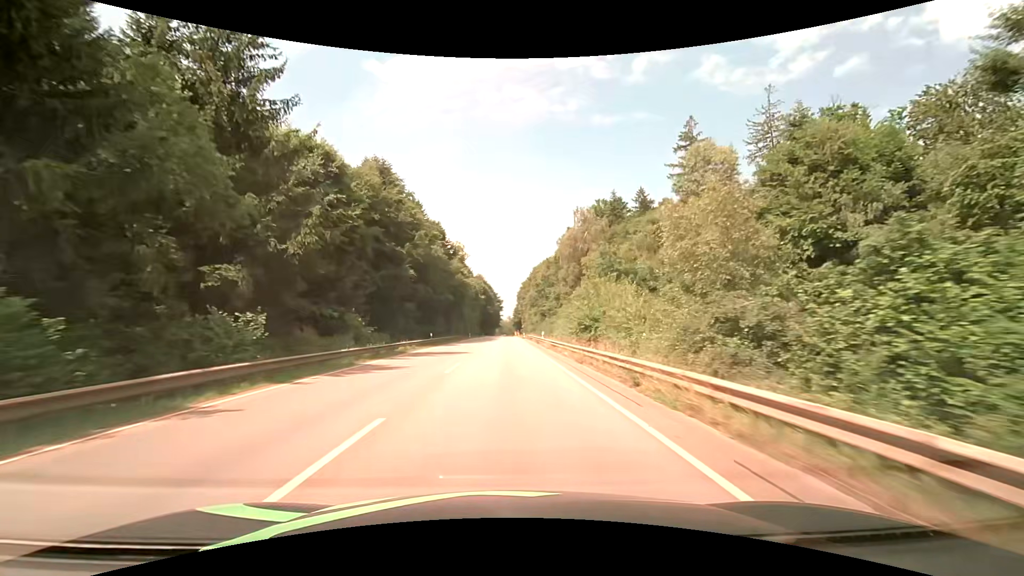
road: secondary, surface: asphalt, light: Day
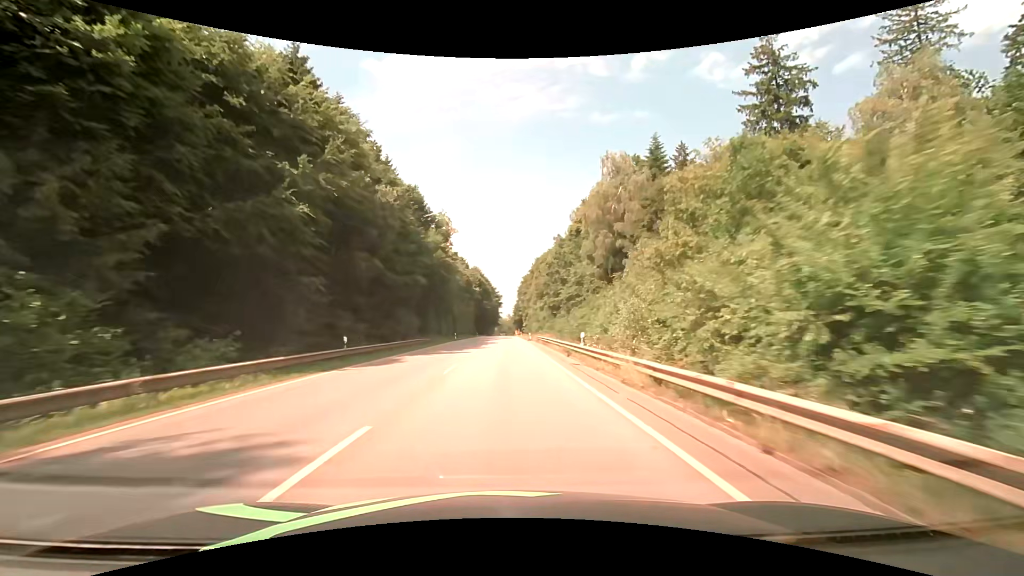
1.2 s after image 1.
(-0.1, +25.0) m; 0°
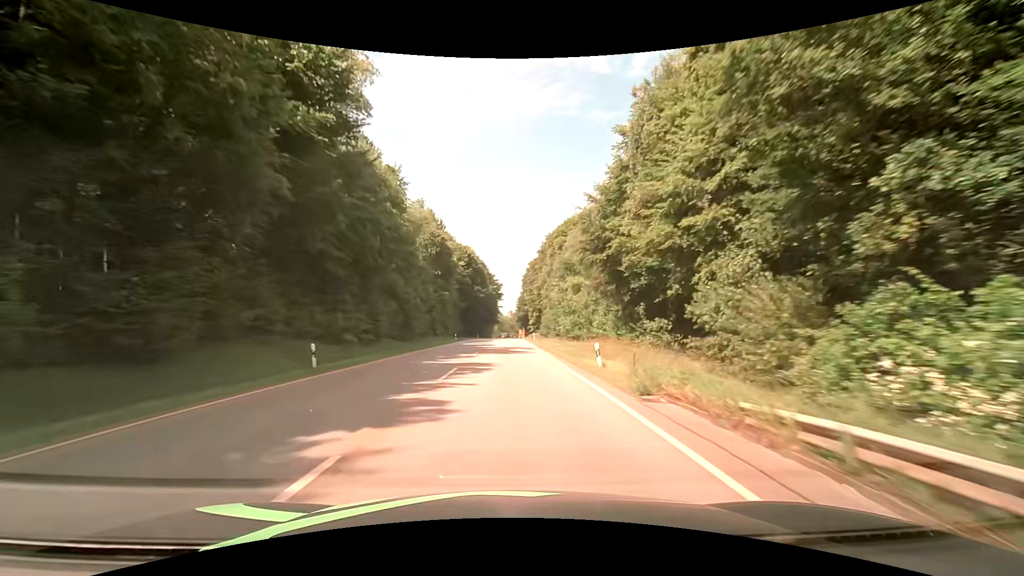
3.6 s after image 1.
(0.0, +50.0) m; 0°
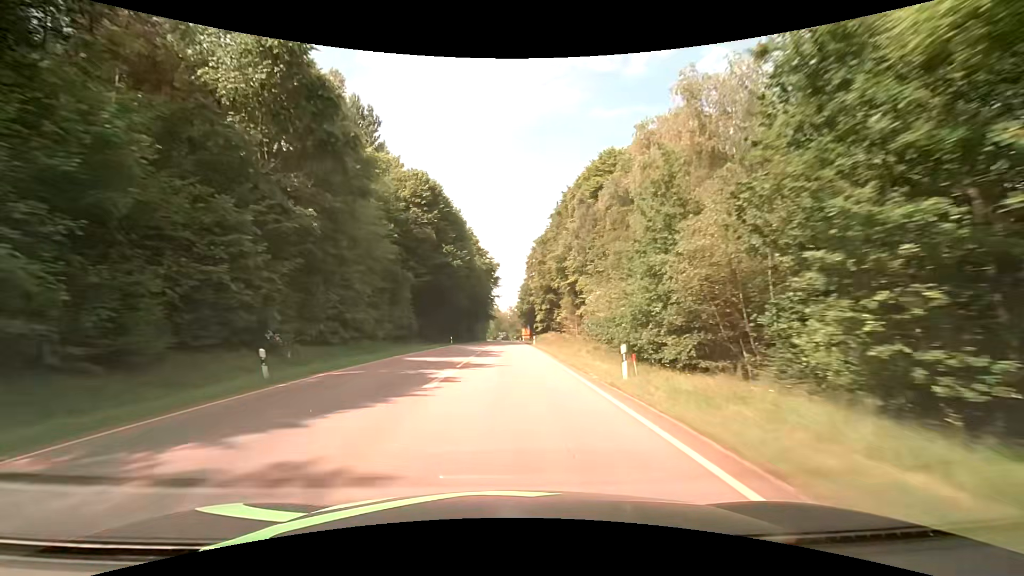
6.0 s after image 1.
(+0.3, +50.0) m; 0°
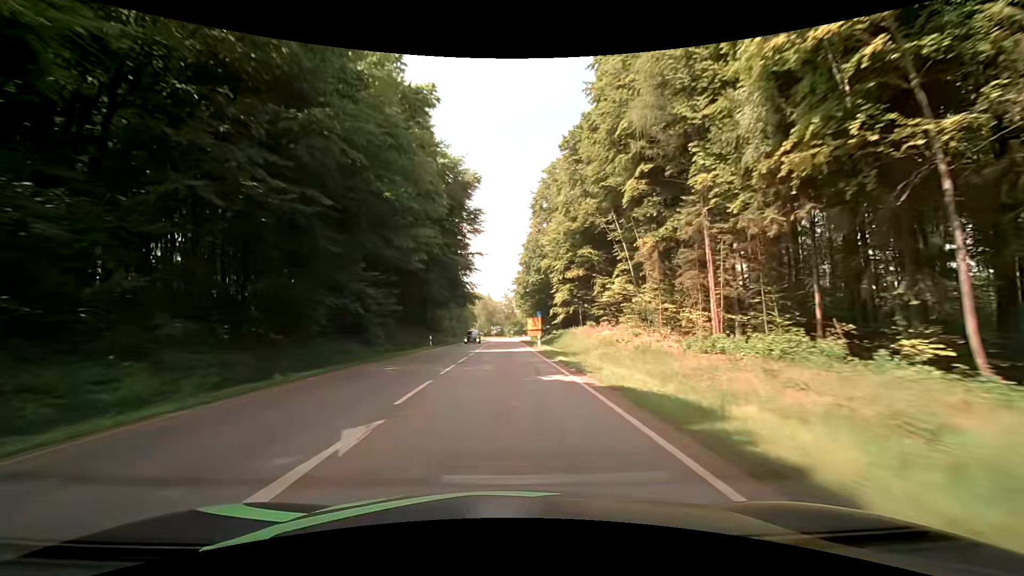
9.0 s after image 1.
(+0.7, +62.9) m; +1°
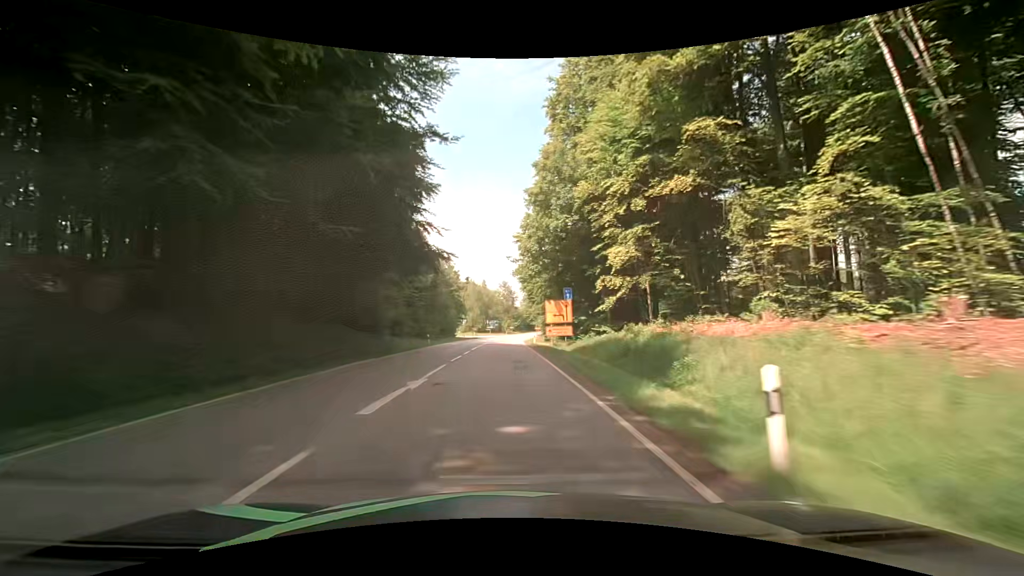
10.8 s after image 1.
(+0.1, +37.4) m; 0°
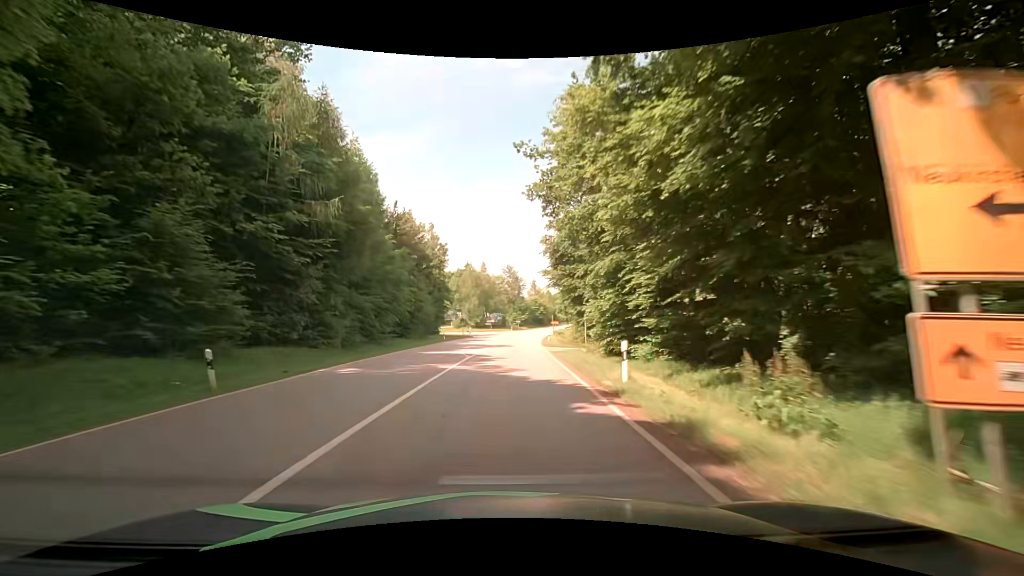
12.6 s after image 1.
(-0.1, +34.5) m; 0°
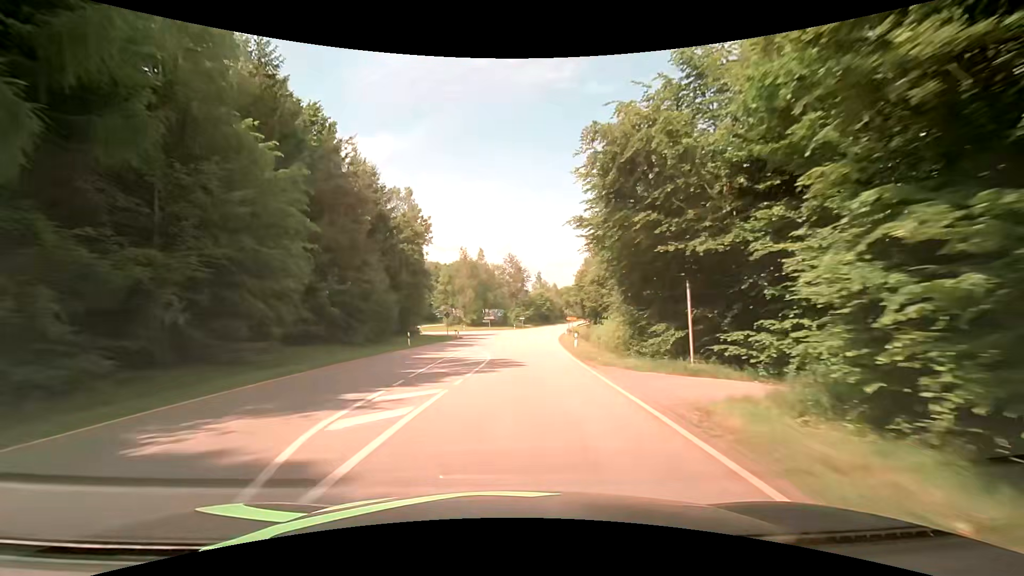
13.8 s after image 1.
(-0.2, +21.0) m; 0°
(0, +10) (0, +20) (0, +30) (0, +40) (0, +50) (+1, +60) (+2, +70) (0, +80) (-7, +87) (-16, +92) m
